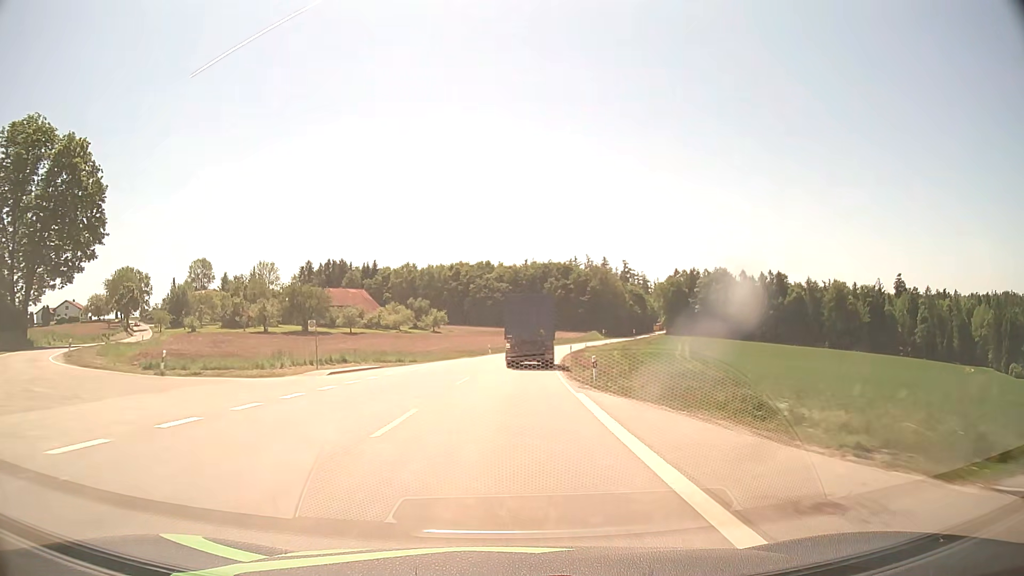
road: secondary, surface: asphalt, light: Day
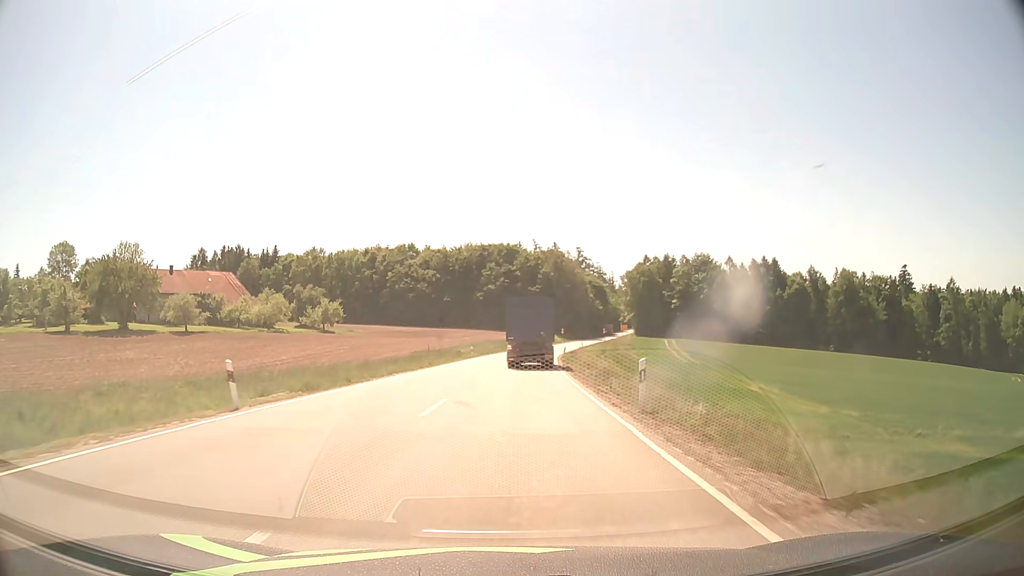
(+2.7, +57.7) m; +5°
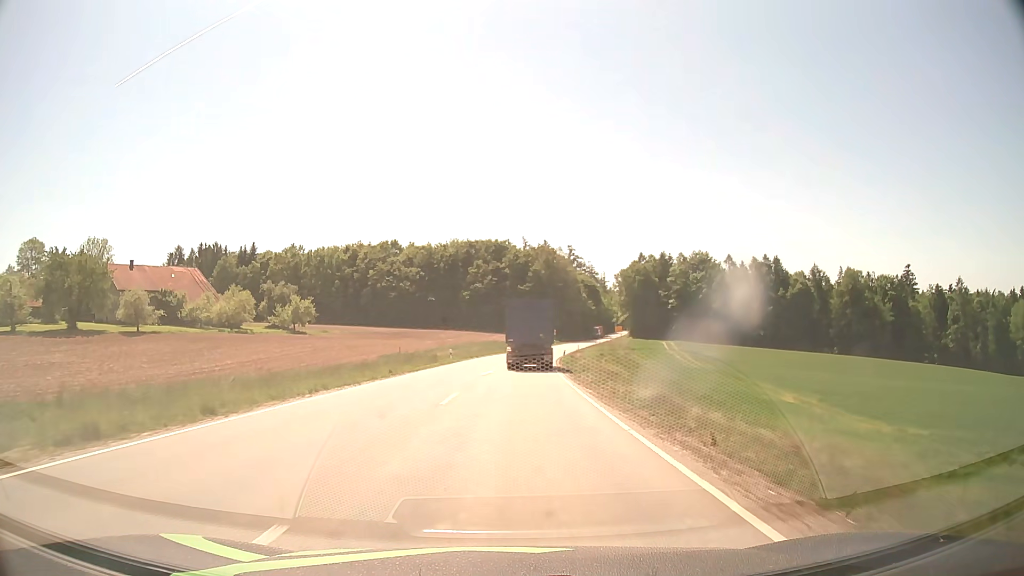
(+0.1, +11.5) m; +1°
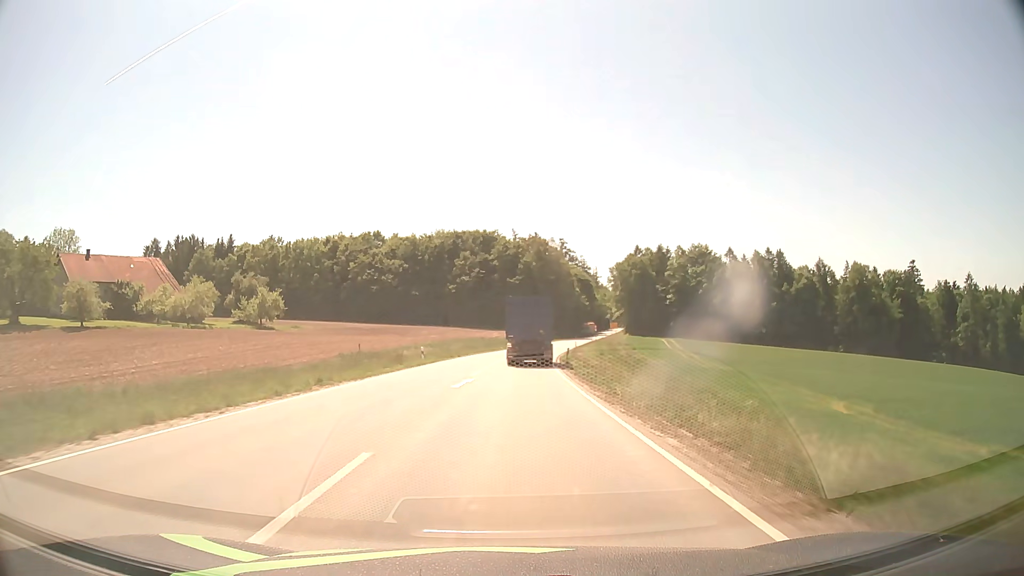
(+0.1, +11.6) m; +1°
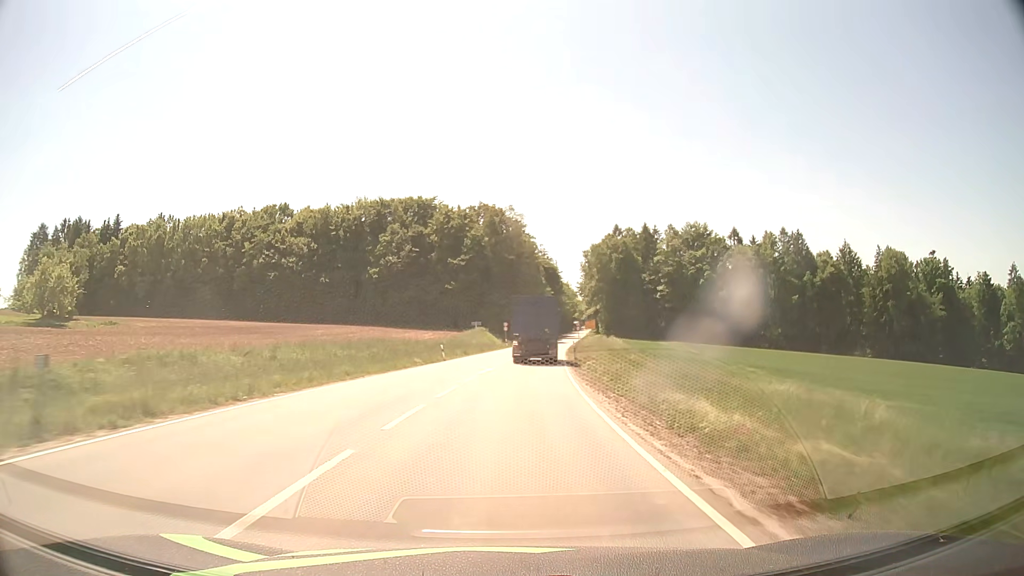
(+1.4, +46.5) m; +4°
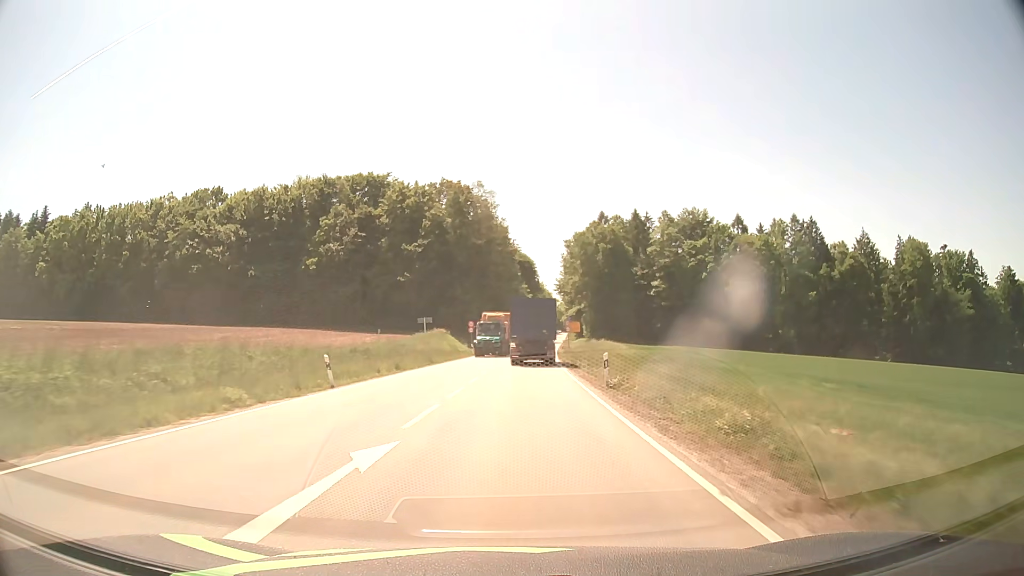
(+0.5, +23.4) m; +2°
